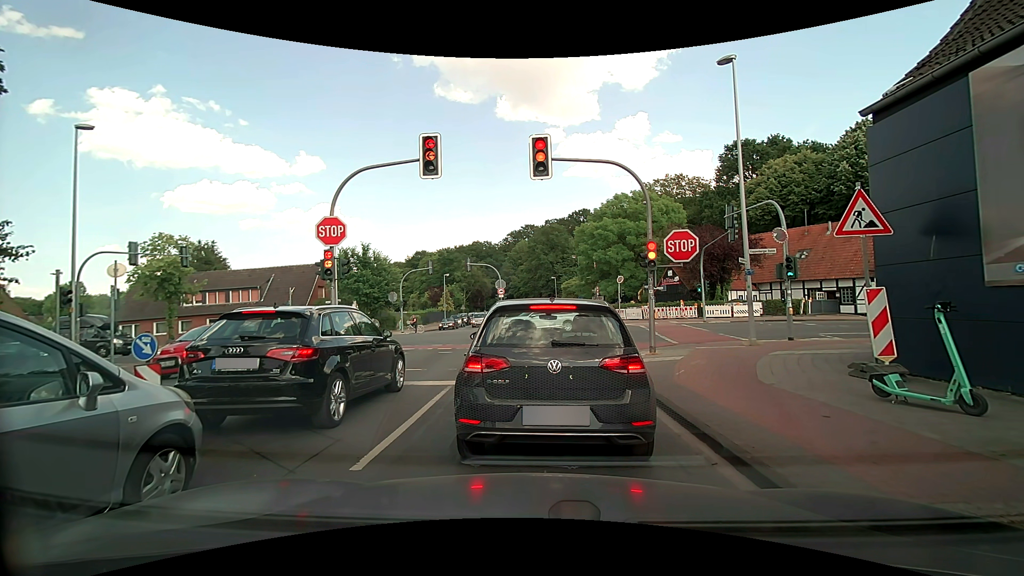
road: tertiary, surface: asphalt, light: Day
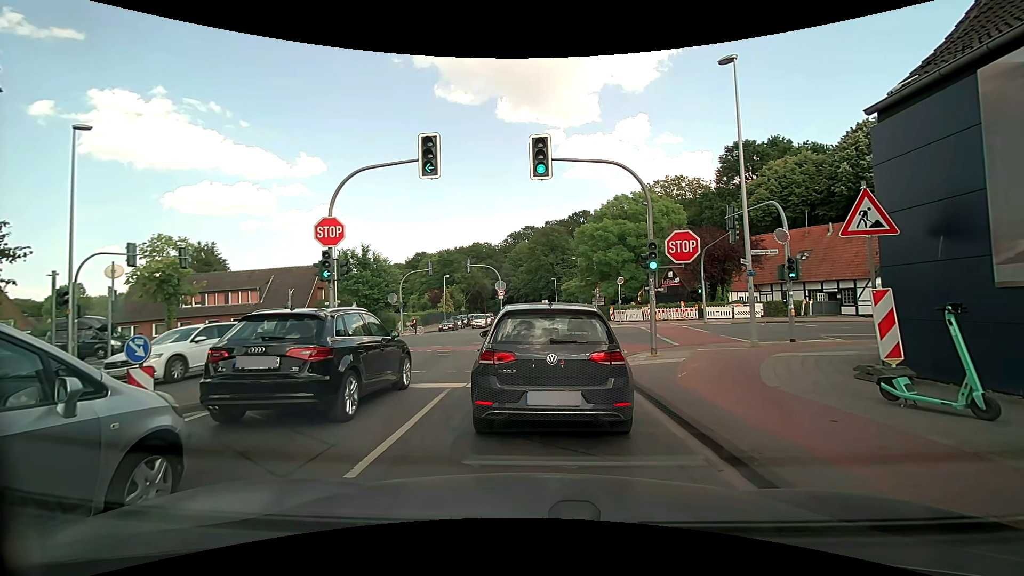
(0.0, +0.1) m; 0°
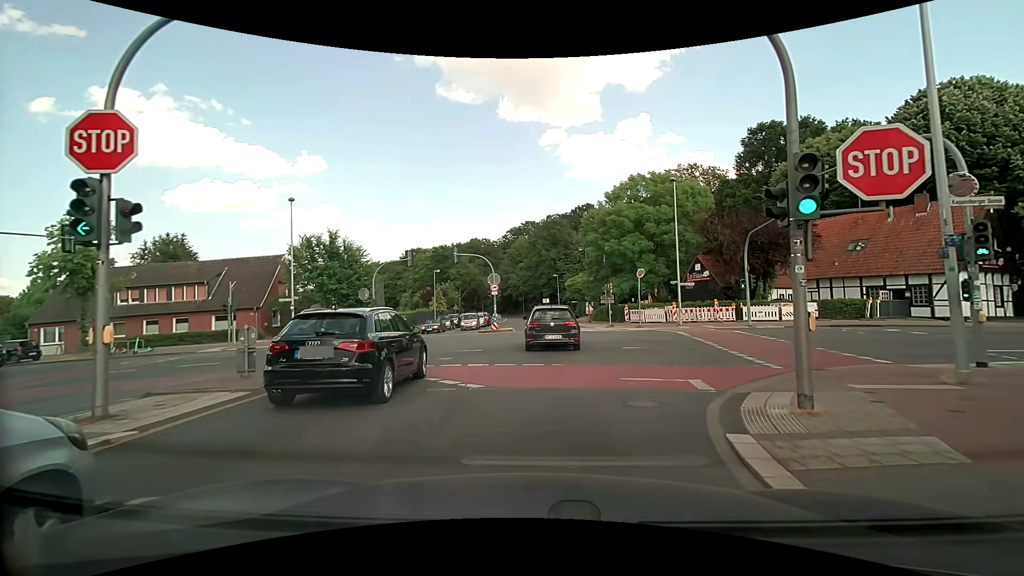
(+0.2, +8.5) m; +1°
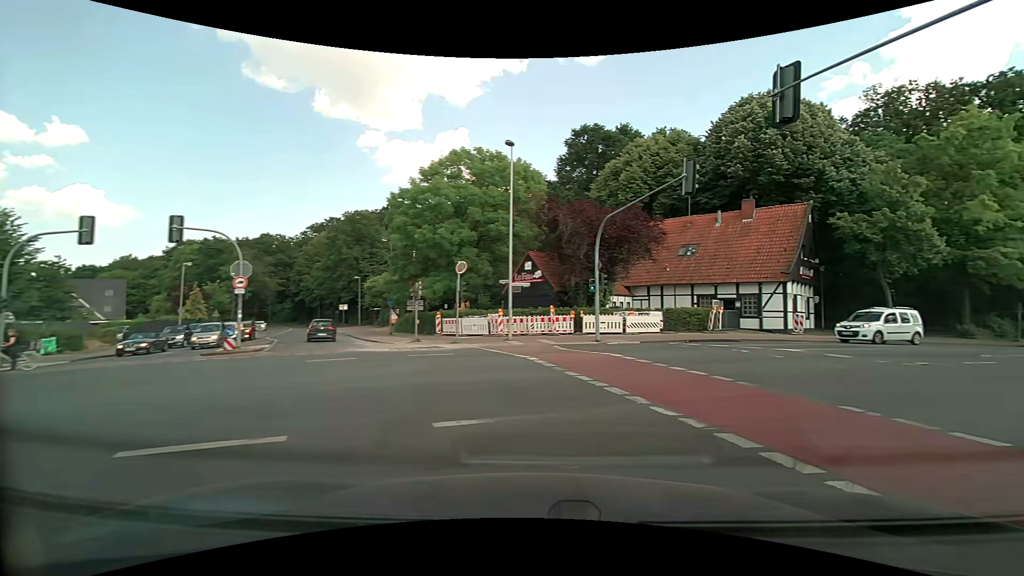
(+1.1, +11.0) m; +22°
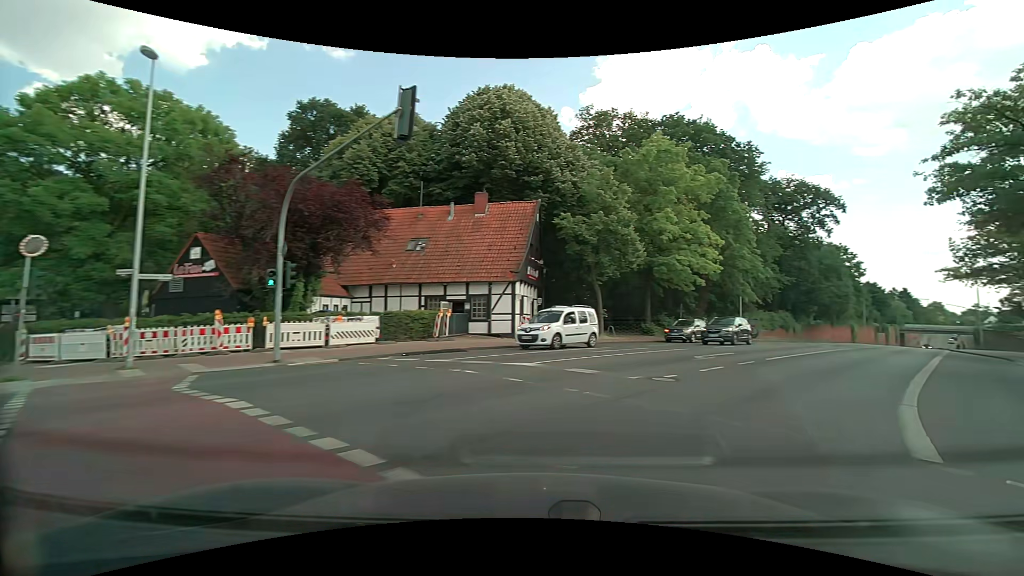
(+1.6, +6.5) m; +28°
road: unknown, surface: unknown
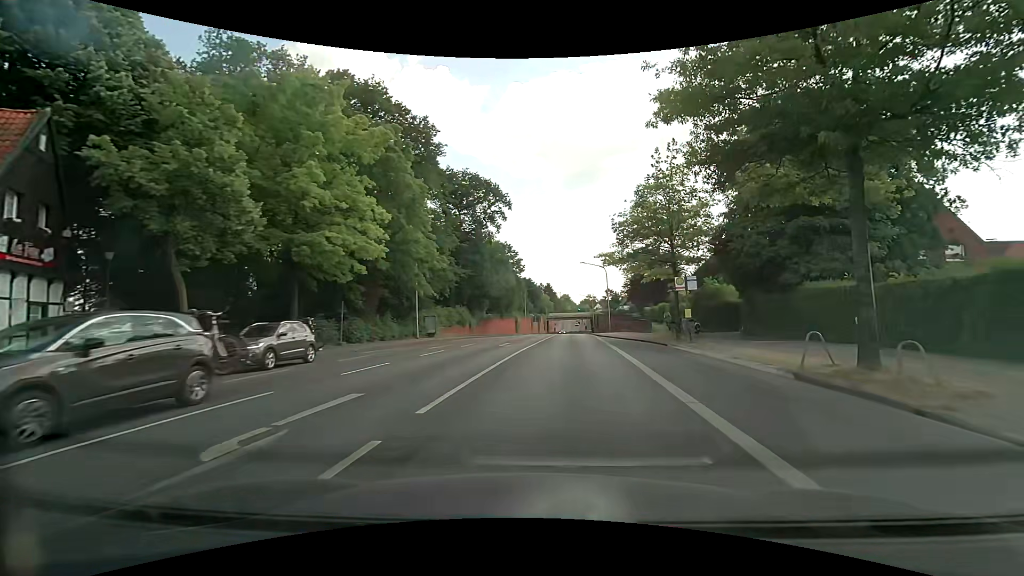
(+4.3, +11.2) m; +35°
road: secondary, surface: asphalt
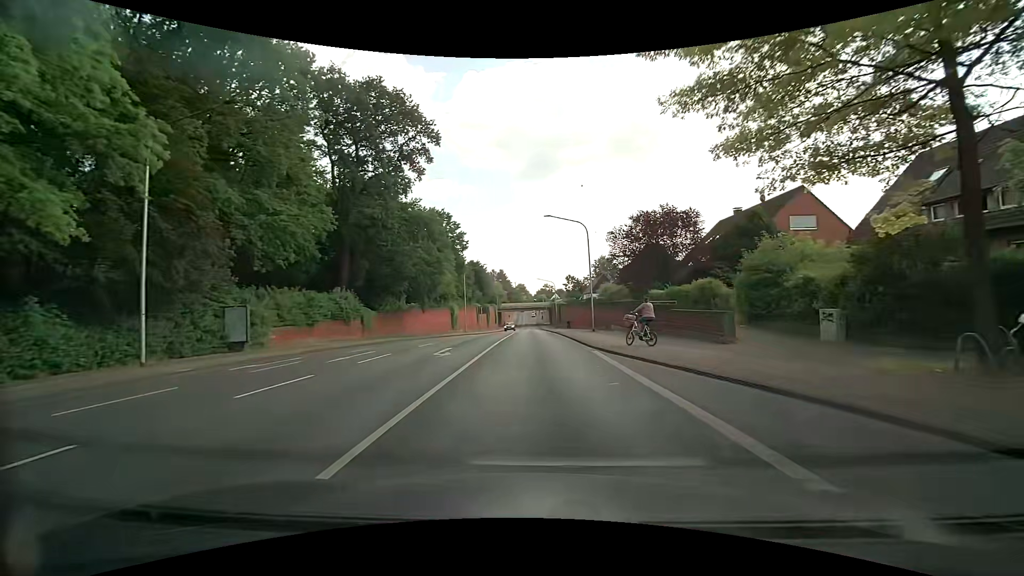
(+1.3, +28.1) m; +4°
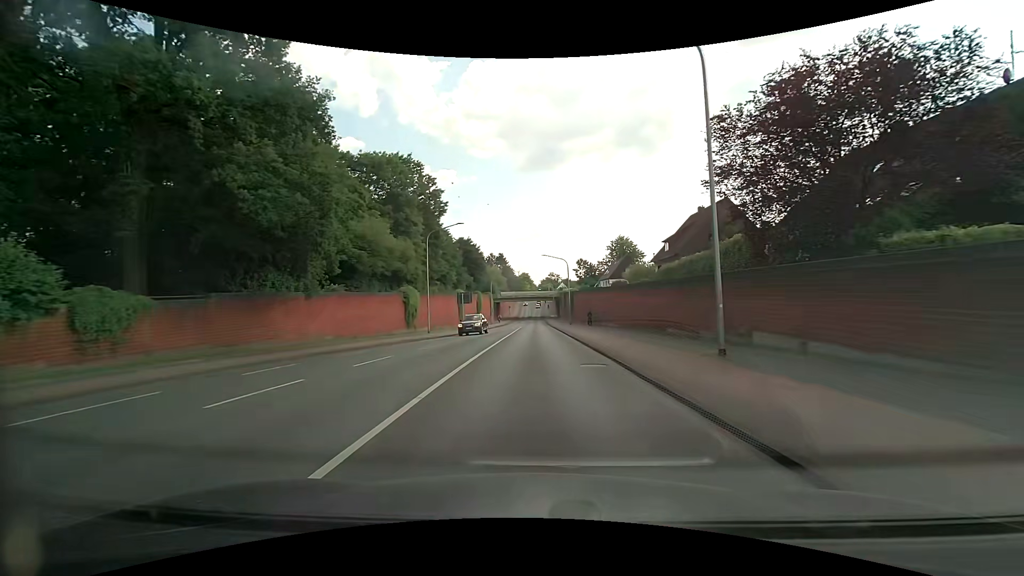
(+0.1, +27.4) m; -1°
(0, +10) (0, +20) (0, +30) (0, +40) (0, +50) (0, +60) (0, +70) (0, +80) (0, +90) (0, +100) m
